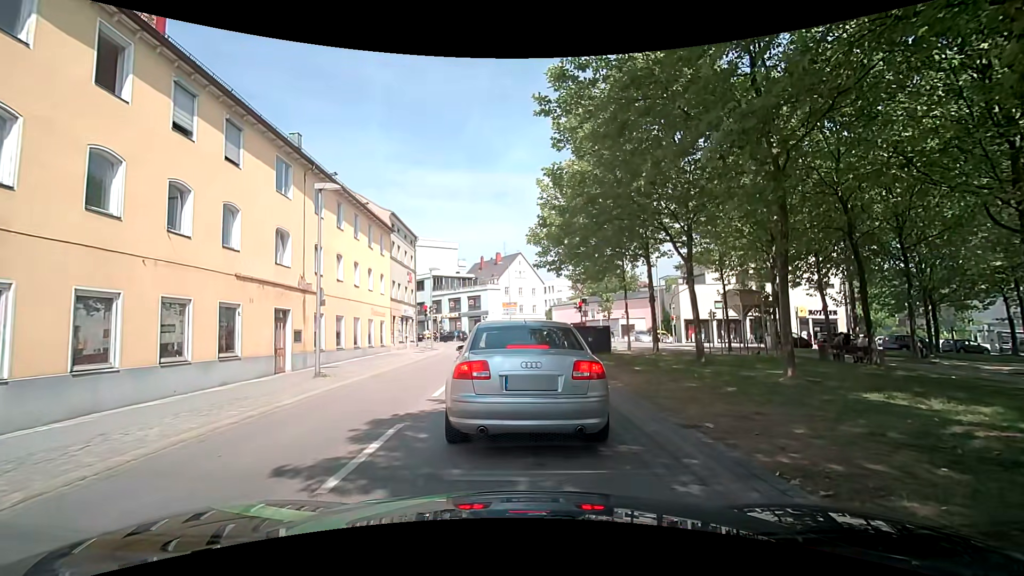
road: tertiary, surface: asphalt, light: Day
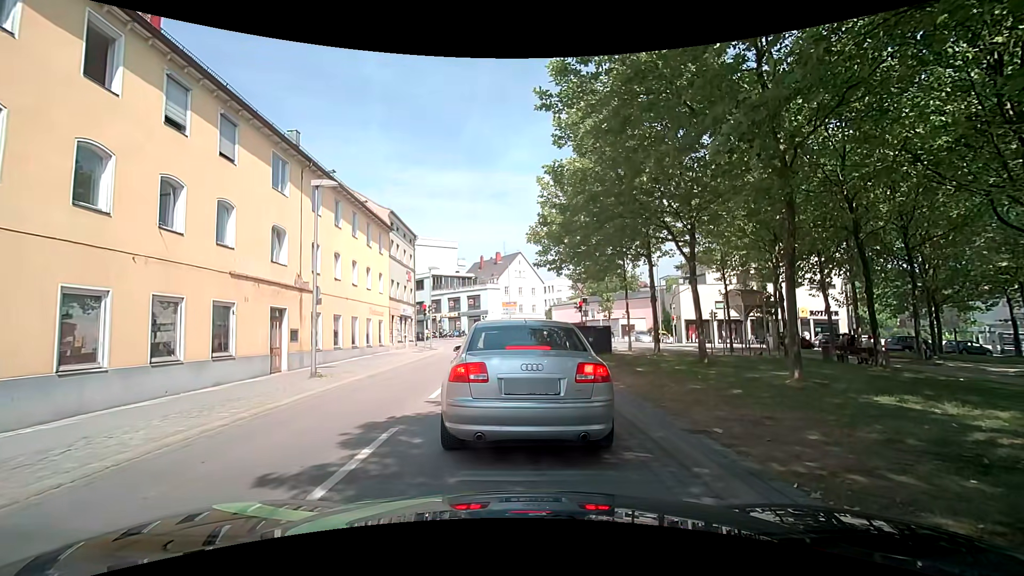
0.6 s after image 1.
(0.0, +0.3) m; 0°
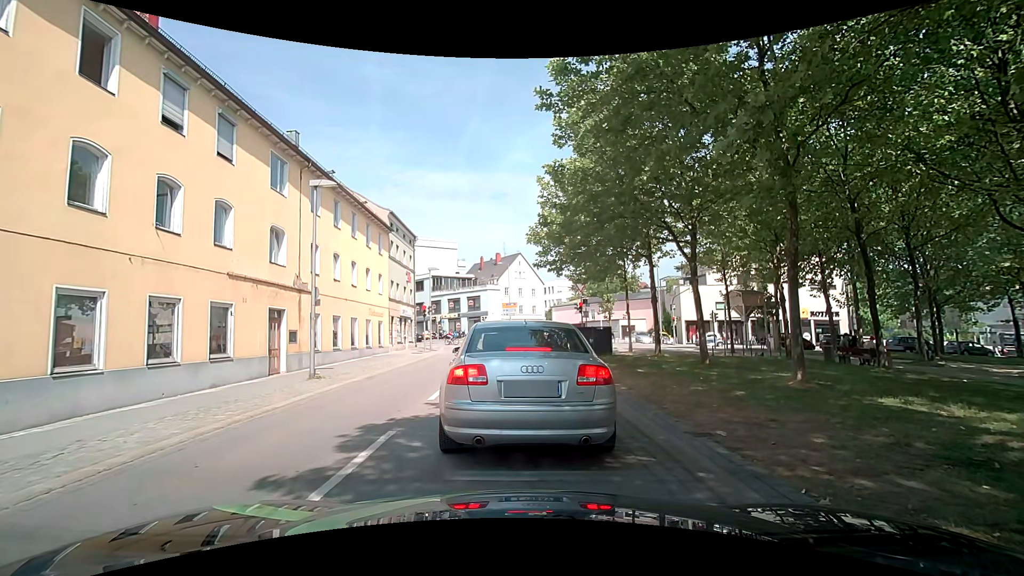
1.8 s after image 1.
(0.0, +0.2) m; 0°
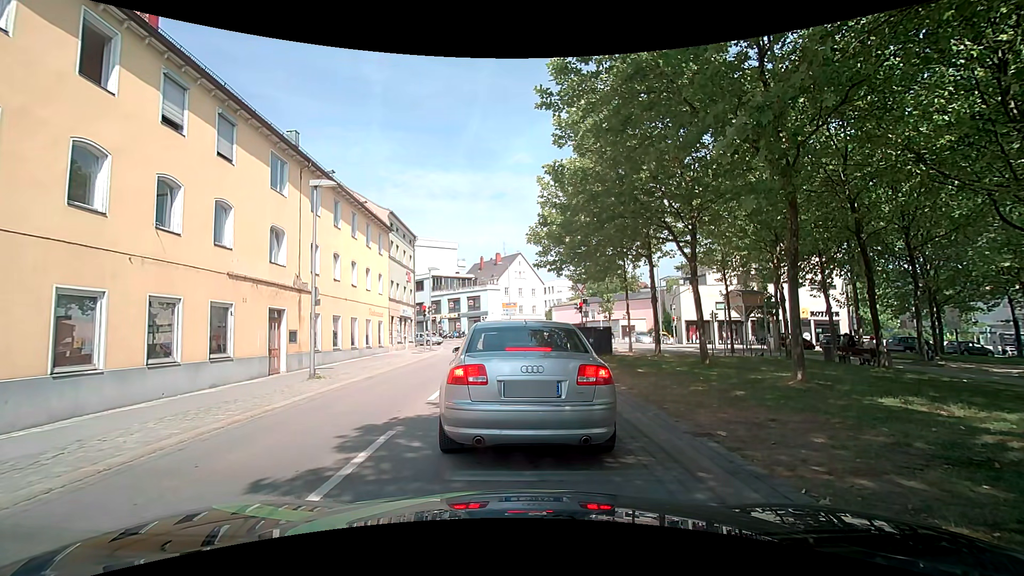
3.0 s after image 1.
(0.0, 0.0) m; 0°
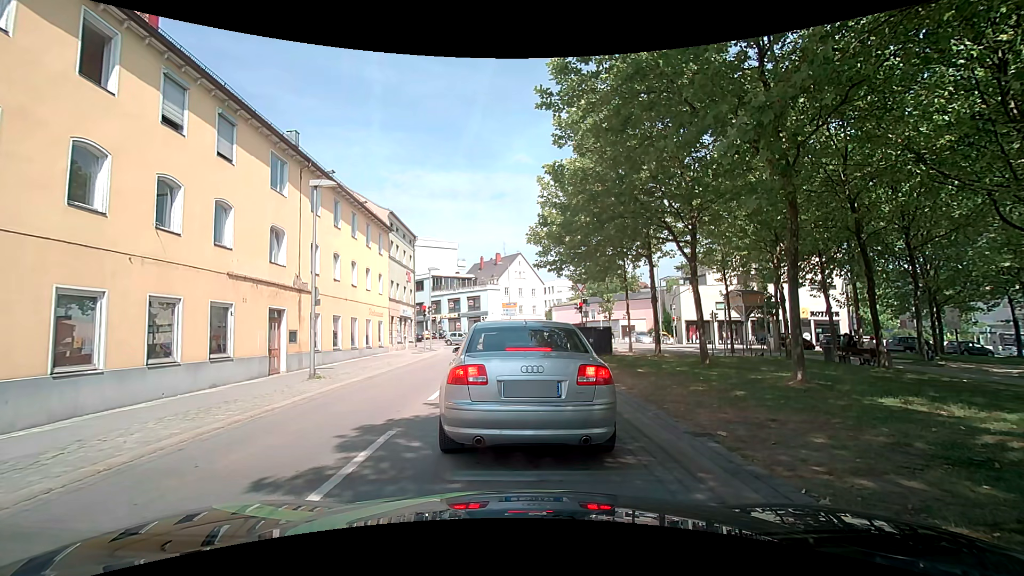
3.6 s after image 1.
(0.0, 0.0) m; 0°
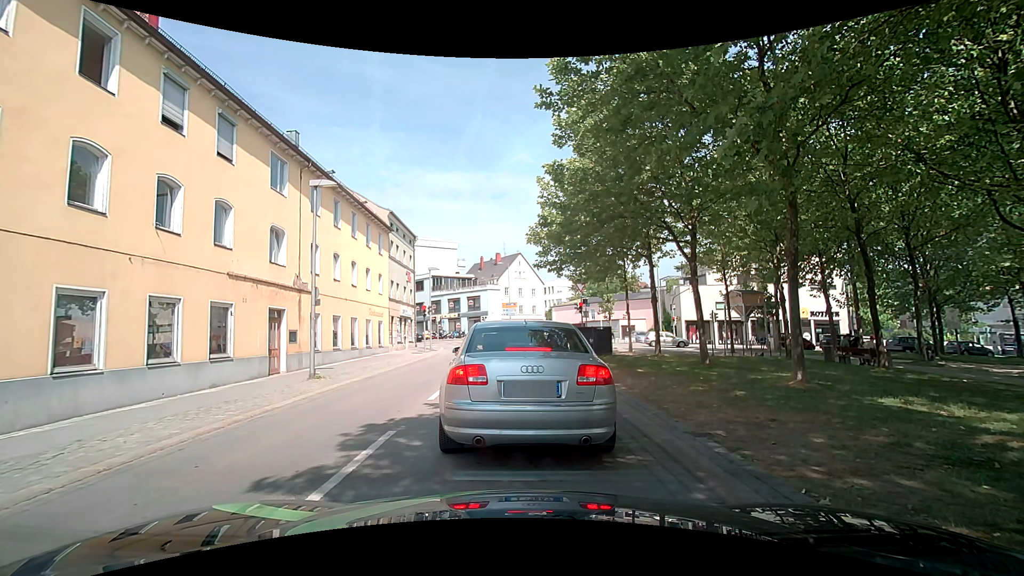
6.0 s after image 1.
(0.0, 0.0) m; 0°
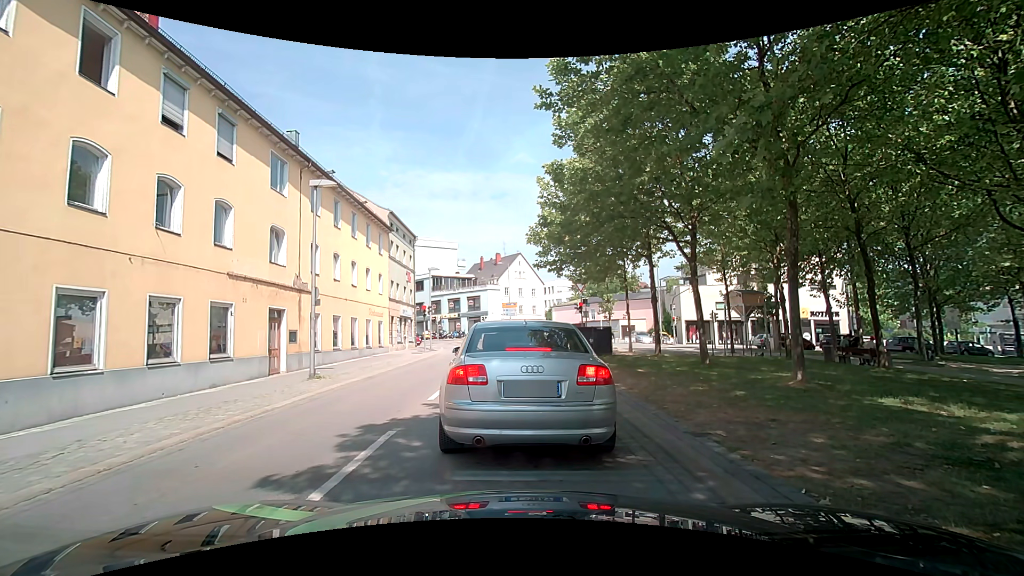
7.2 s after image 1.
(0.0, 0.0) m; 0°
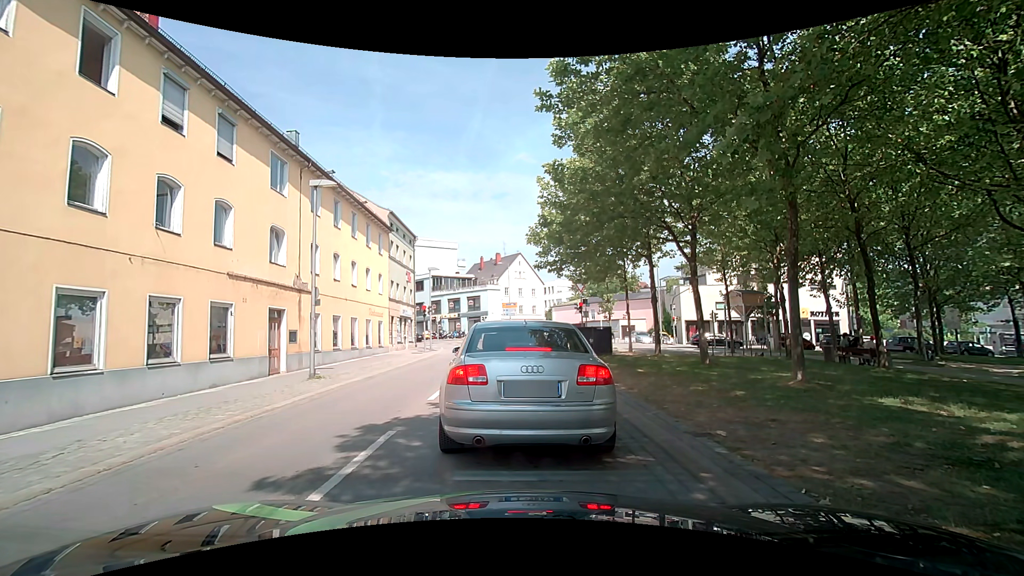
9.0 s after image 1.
(0.0, 0.0) m; 0°
